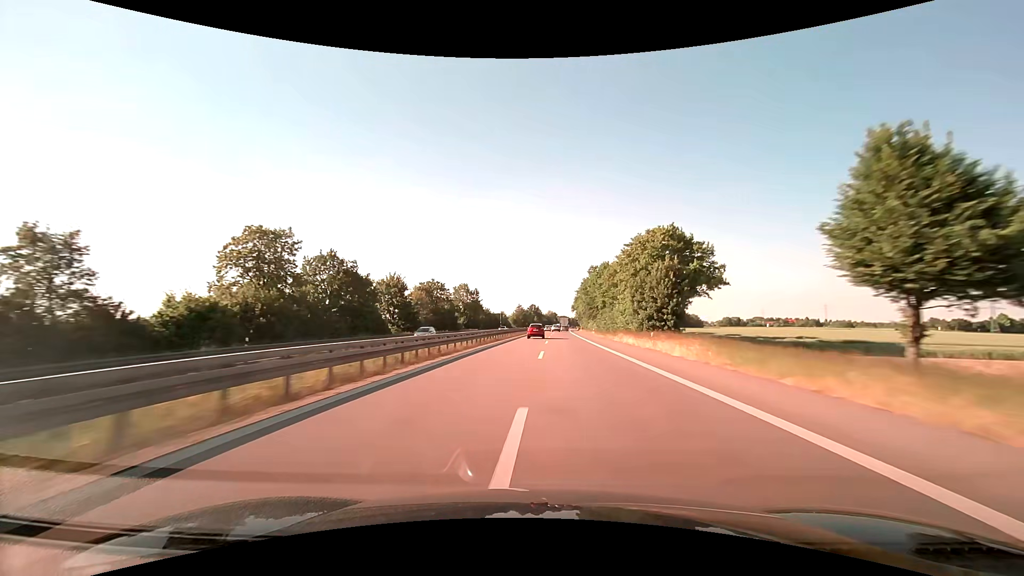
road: trunk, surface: asphalt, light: Day
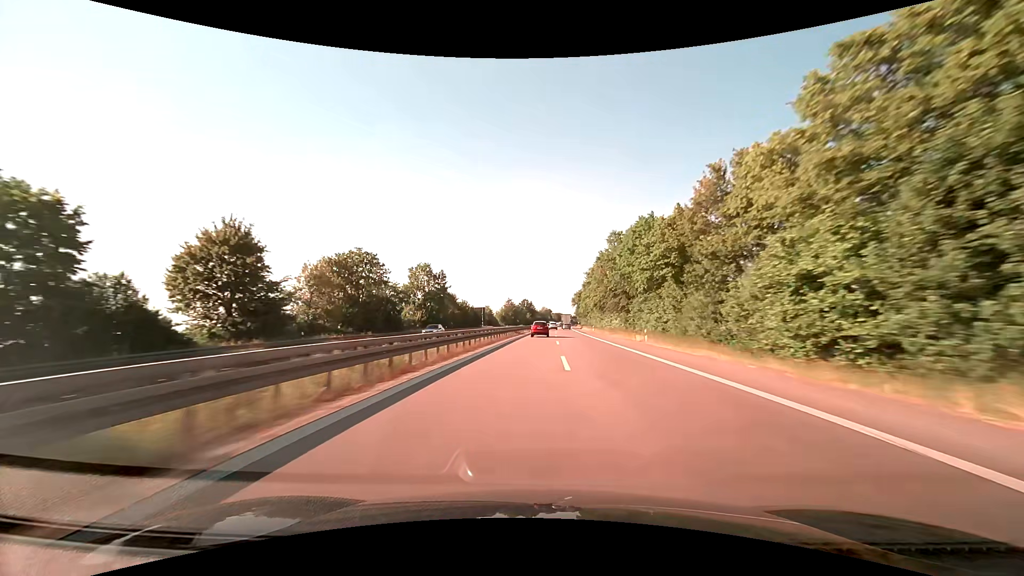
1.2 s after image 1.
(+0.2, +41.9) m; +1°
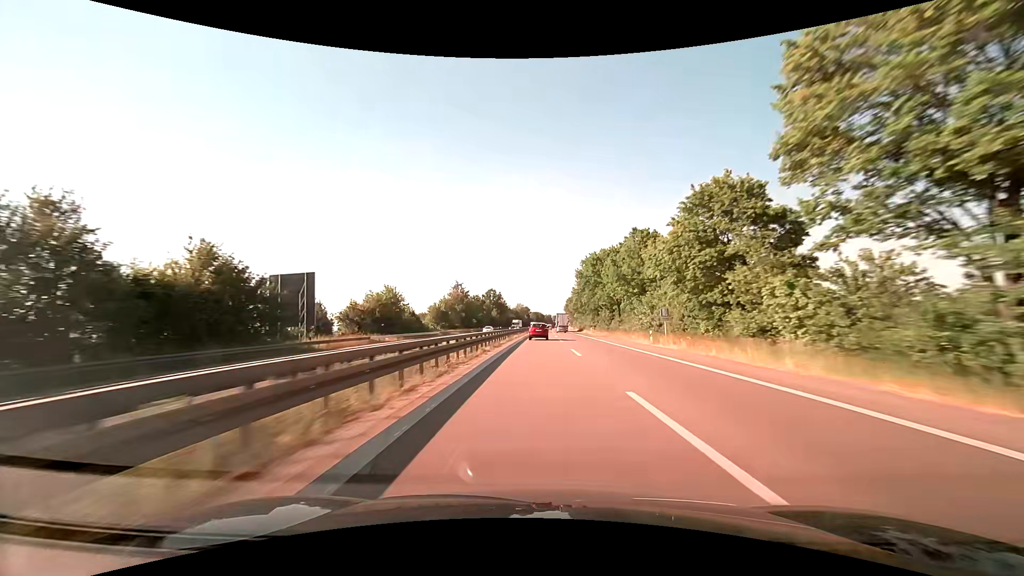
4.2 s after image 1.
(+2.1, +100.1) m; +3°
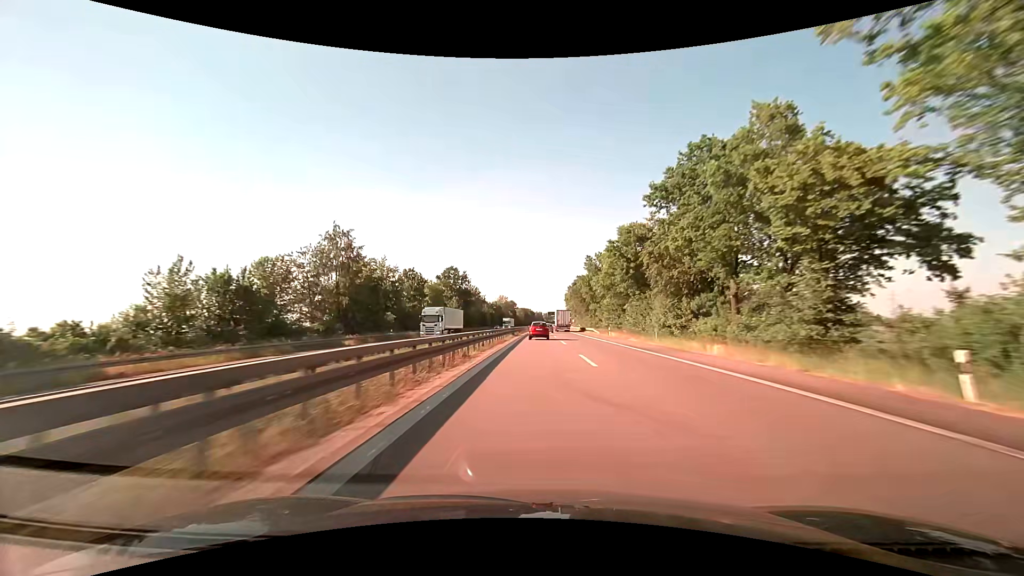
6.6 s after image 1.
(+0.9, +78.4) m; +1°
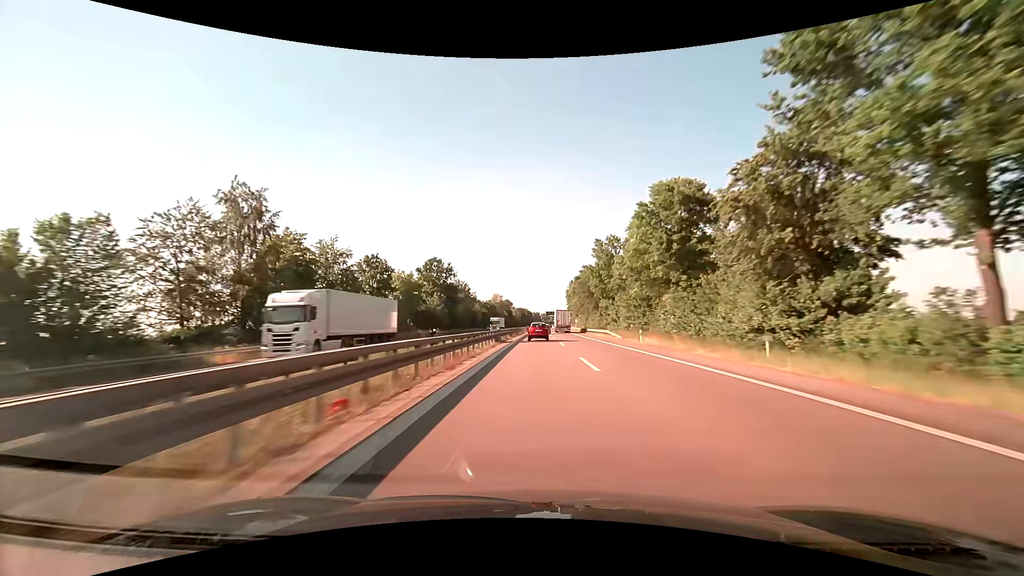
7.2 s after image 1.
(+0.1, +19.3) m; +1°
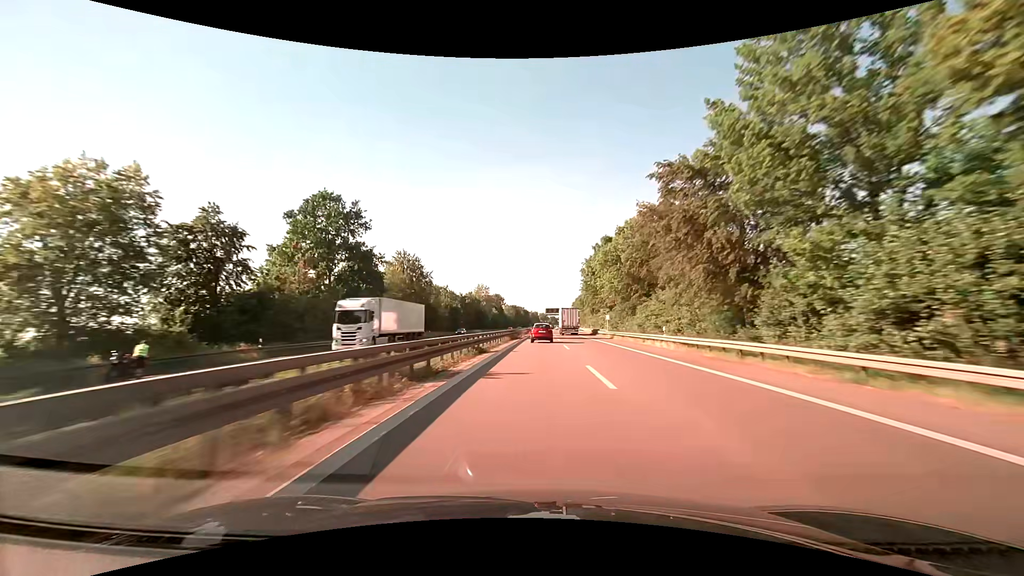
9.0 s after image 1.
(+0.2, +58.3) m; 0°
